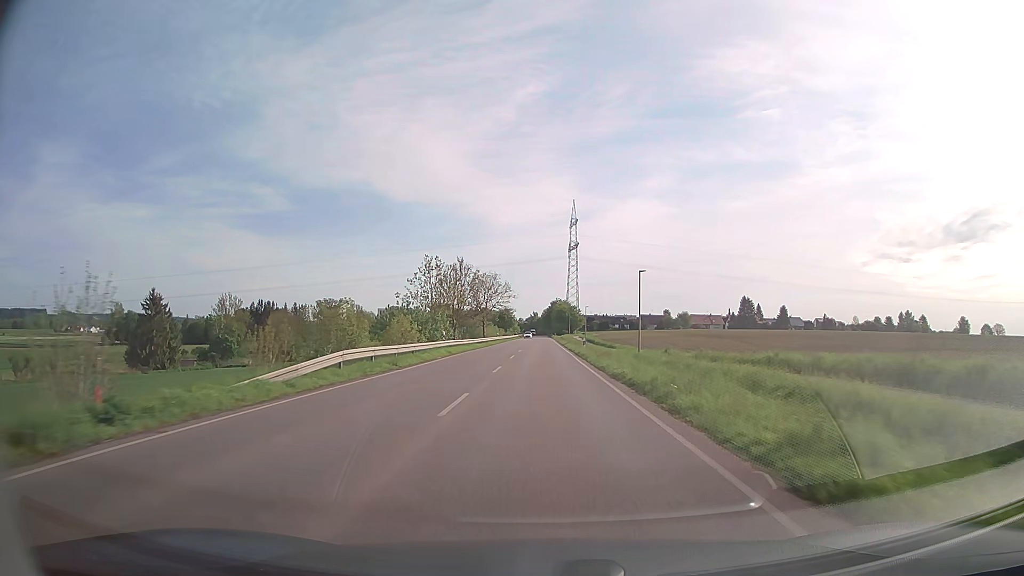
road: secondary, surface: asphalt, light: Day
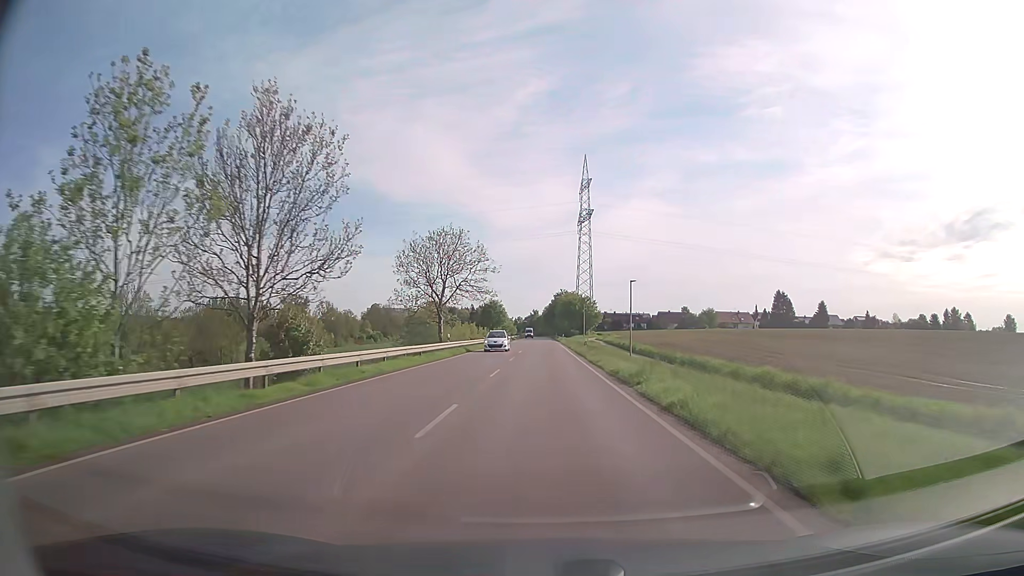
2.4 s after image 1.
(-0.1, +50.5) m; 0°
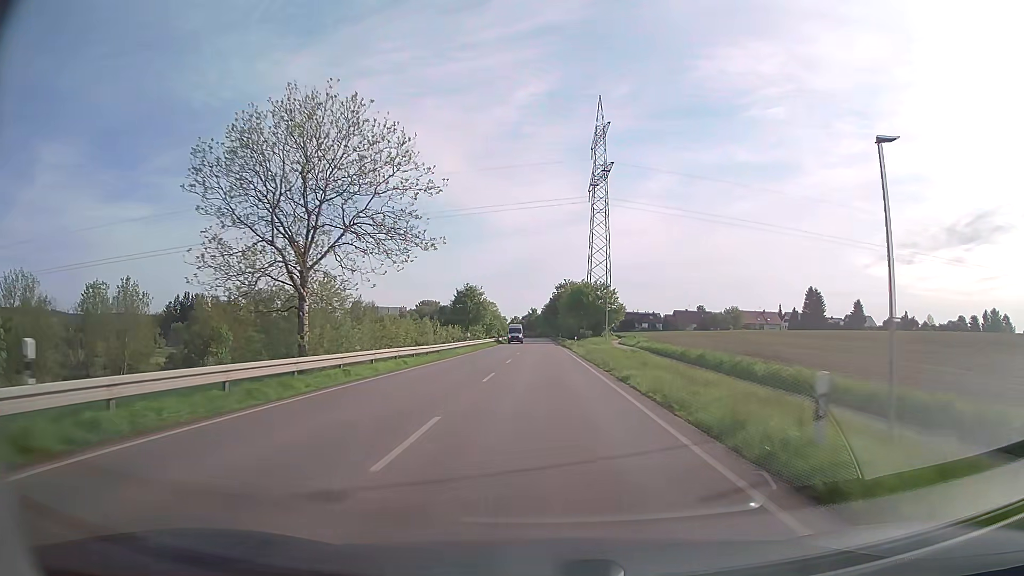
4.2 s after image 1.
(0.0, +38.2) m; 0°
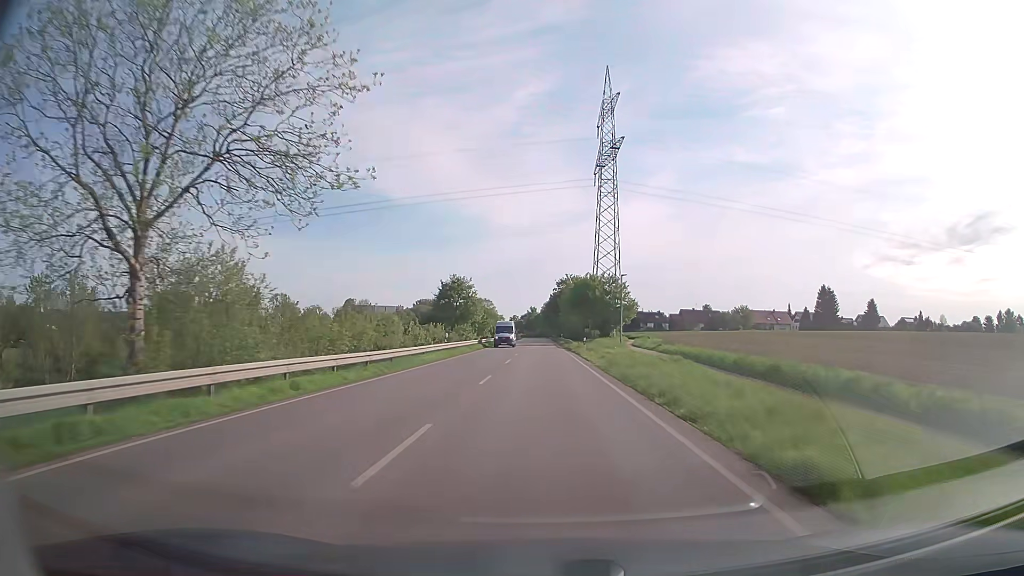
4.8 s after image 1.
(0.0, +12.7) m; 0°
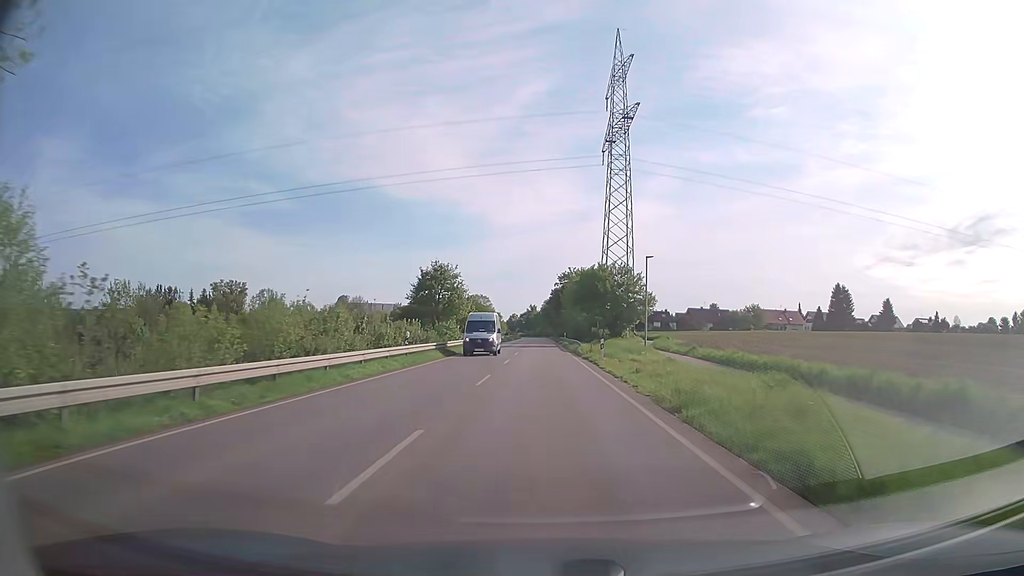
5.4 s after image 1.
(0.0, +12.7) m; 0°
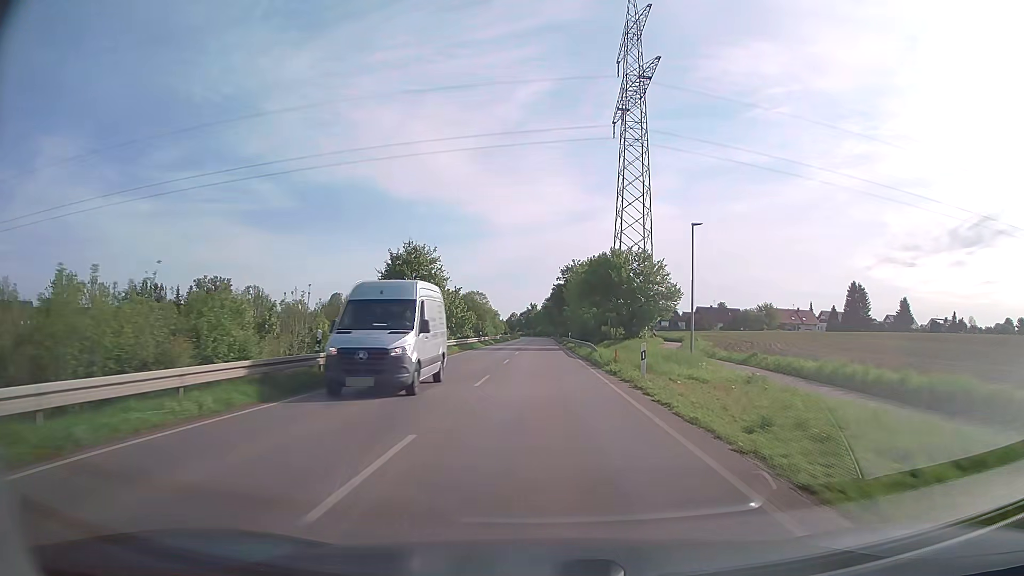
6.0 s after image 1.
(0.0, +12.6) m; 0°
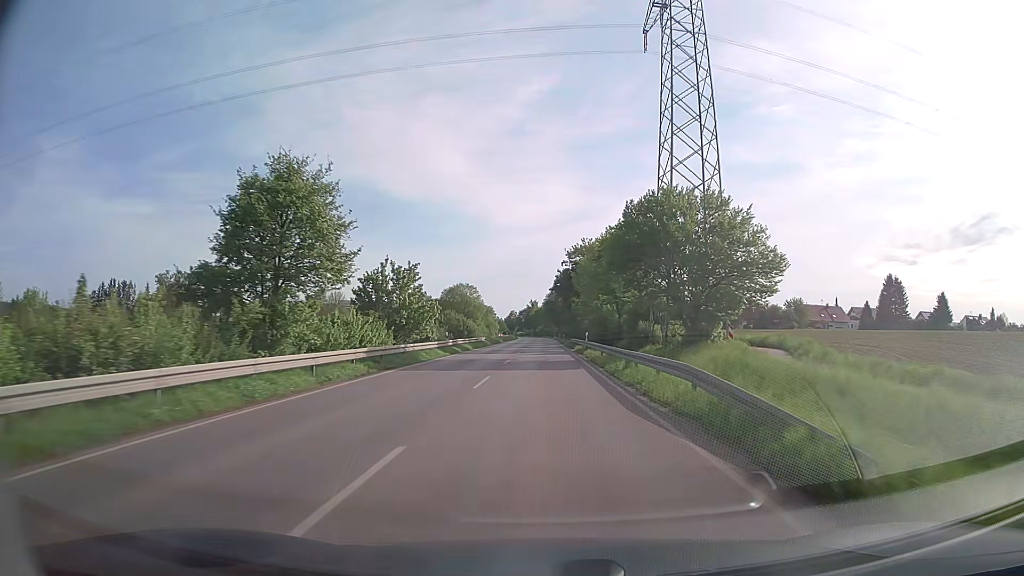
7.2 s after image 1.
(0.0, +25.0) m; 0°
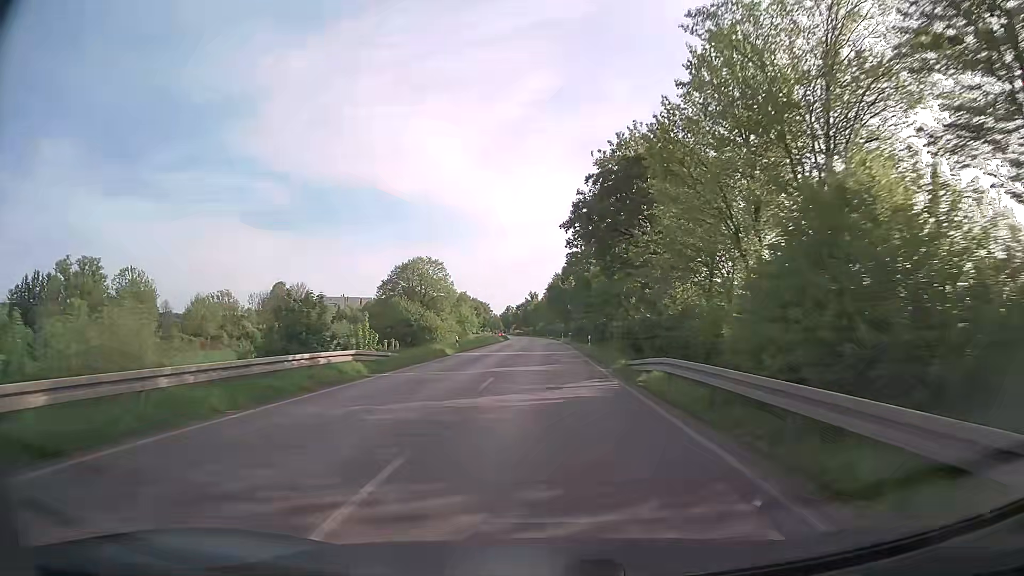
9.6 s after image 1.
(-0.1, +48.8) m; 0°
(0, +10) (0, +20) (0, +30) (0, +40) (0, +50) (0, +60) (0, +70) (0, +80) (0, +90) (0, +100) m
